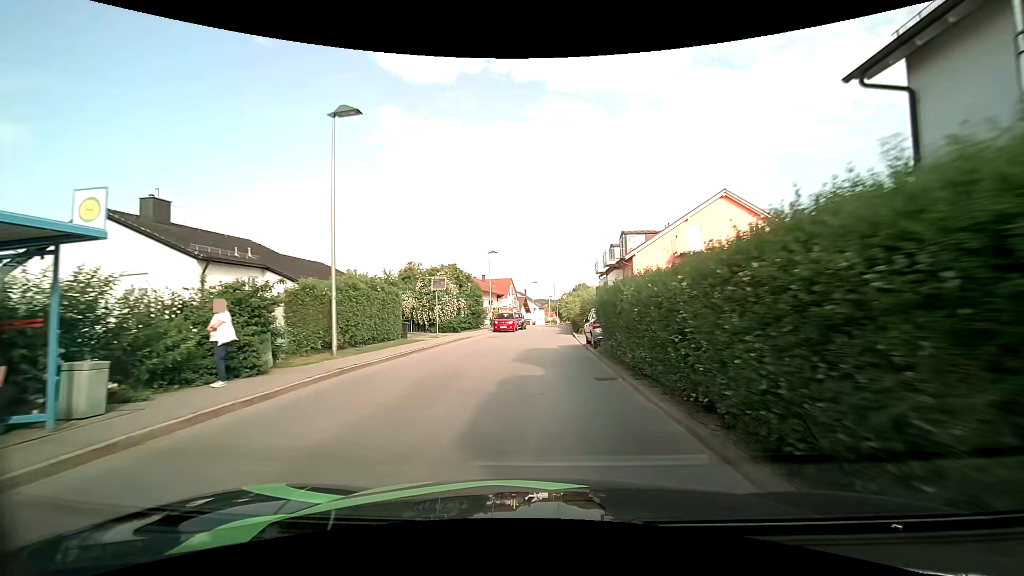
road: unclassified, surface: asphalt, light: Day
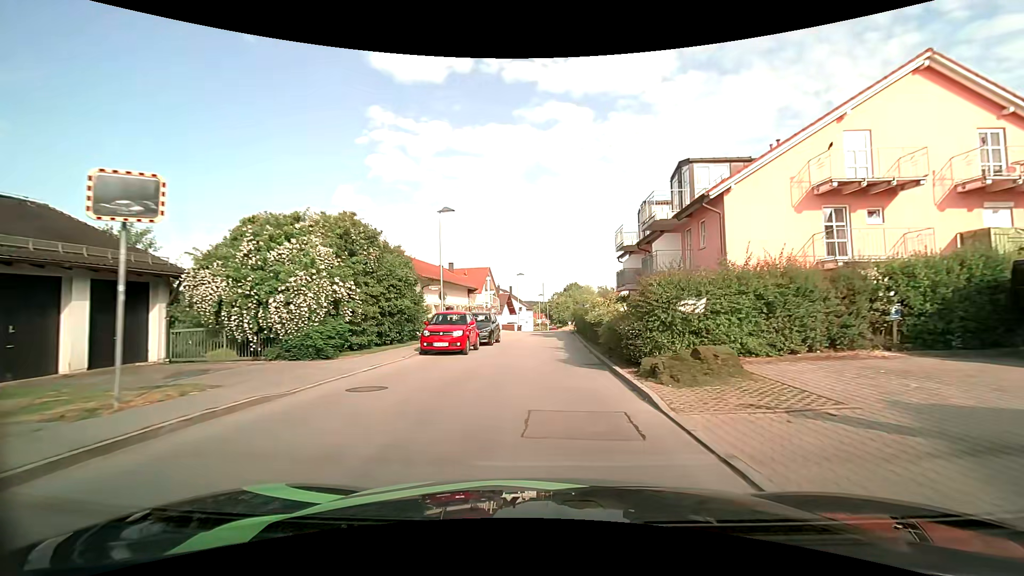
(+0.3, +21.4) m; +1°
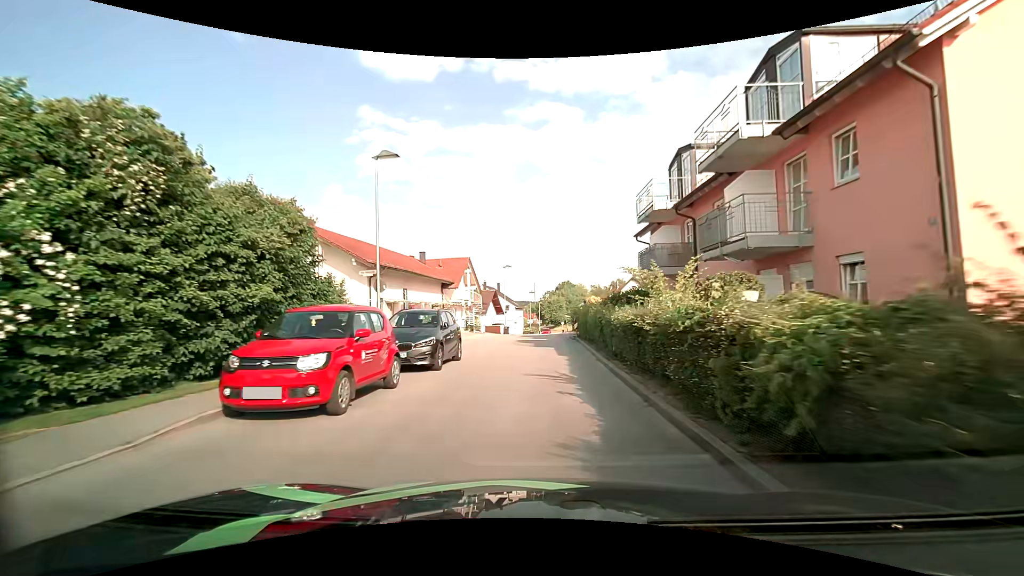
(+0.2, +10.5) m; +1°
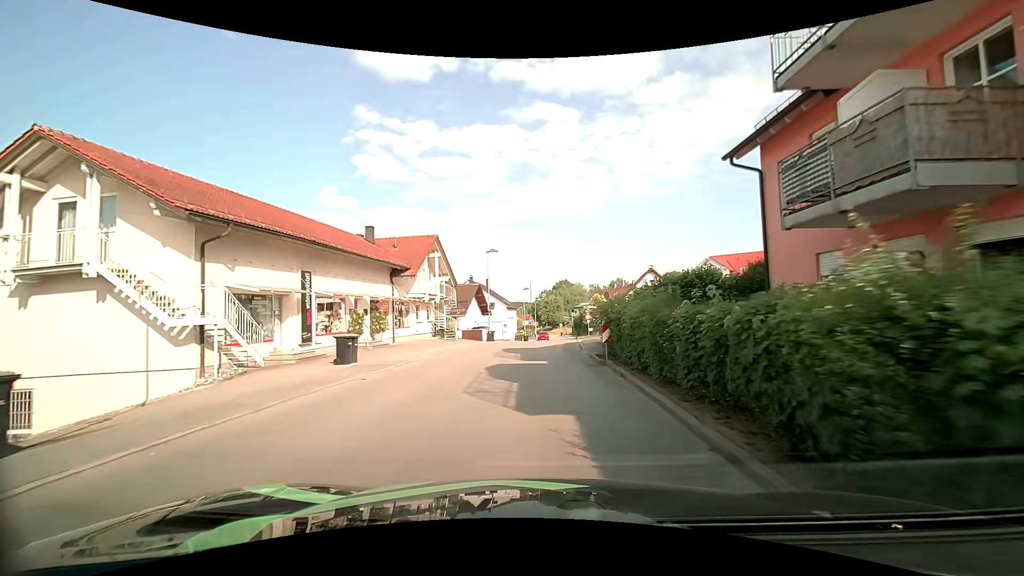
(+0.1, +14.4) m; 0°
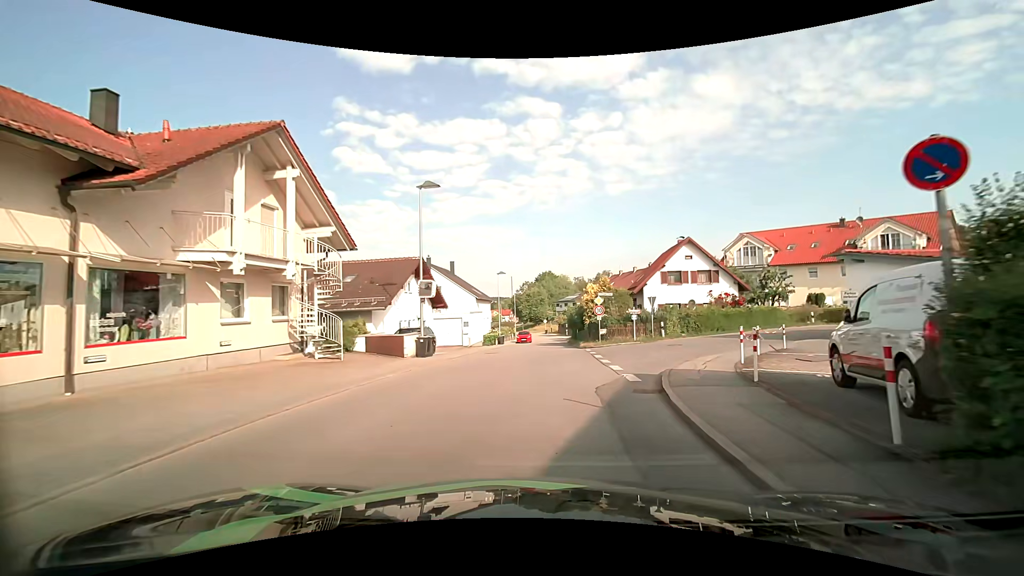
(+0.3, +20.5) m; +3°
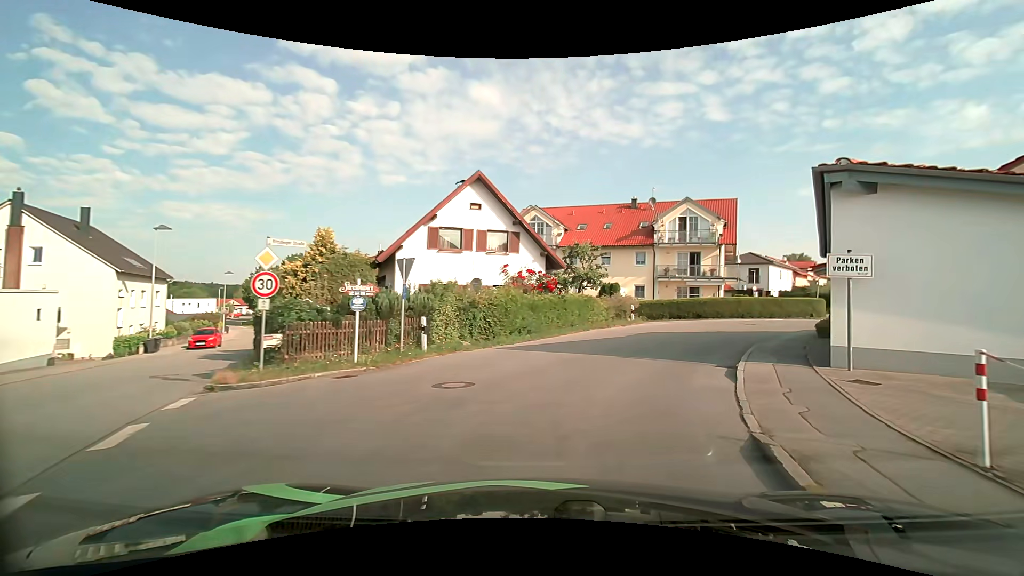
(+3.6, +18.4) m; +26°
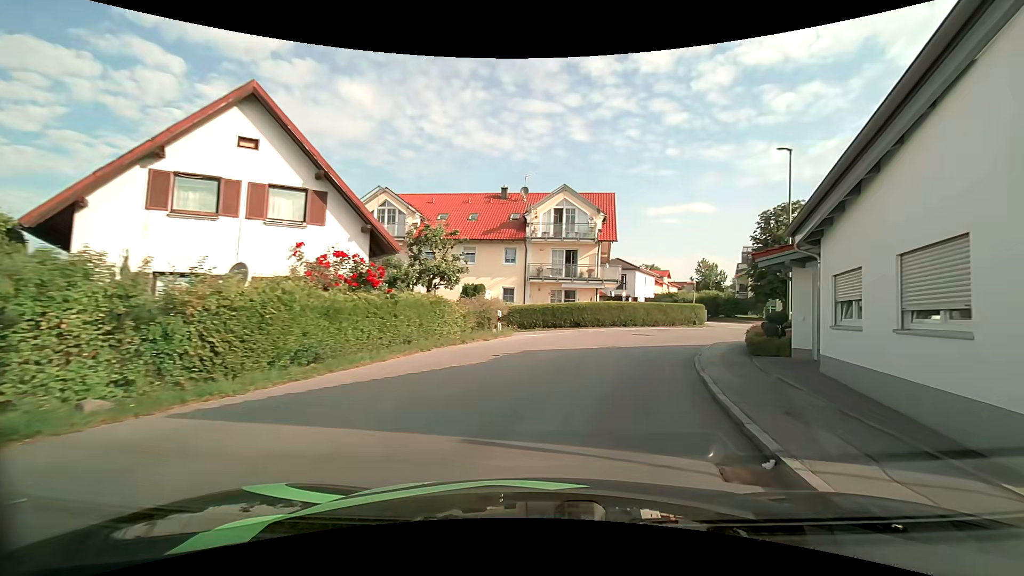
(+1.2, +8.4) m; +15°
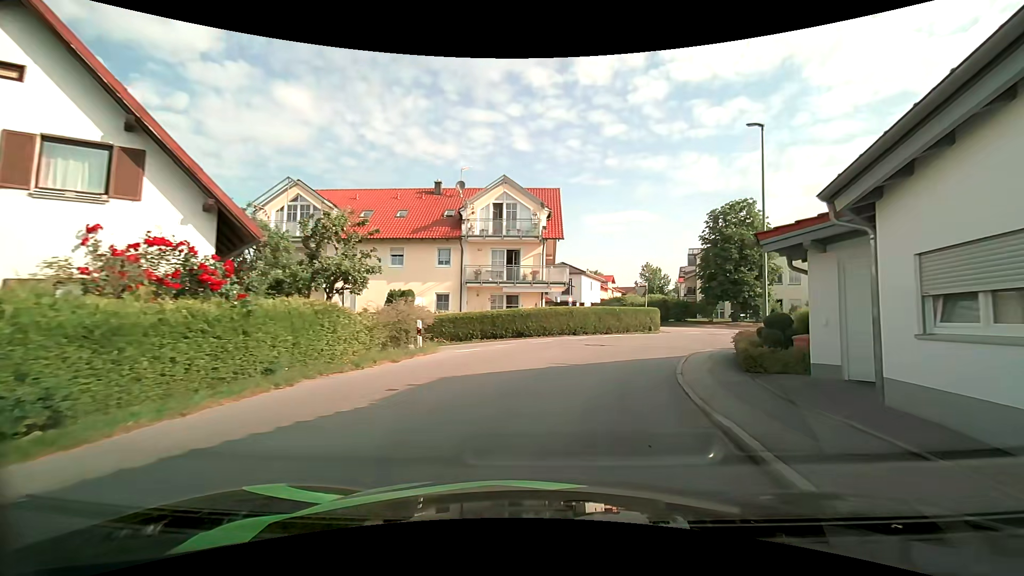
(+0.3, +4.4) m; +6°
(+1, +10) (+4, +19) (+10, +27) (+18, +33) (+27, +38) (+35, +44) (+42, +51) (+48, +59) (+53, +68) (+57, +77) m
